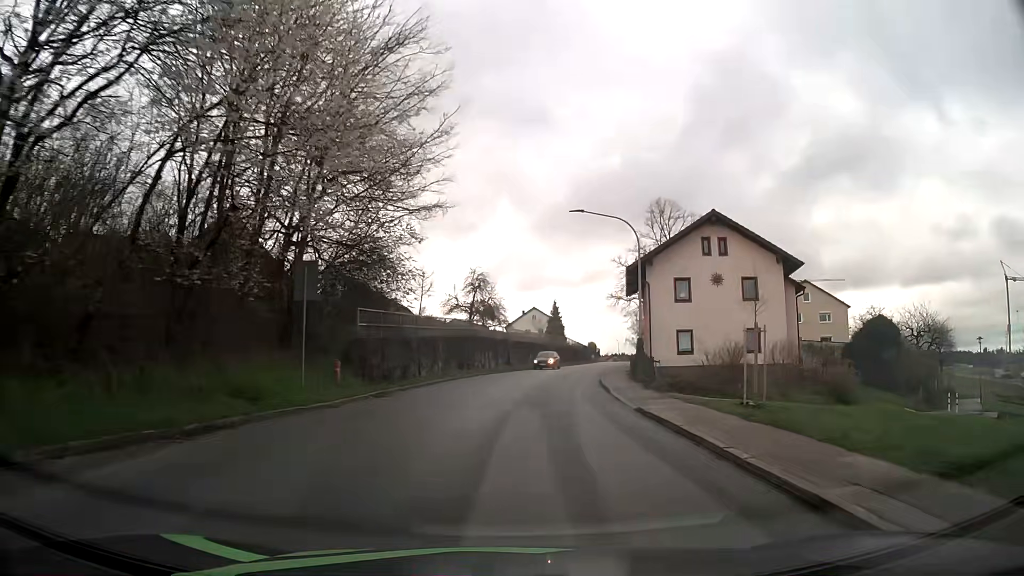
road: tertiary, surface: asphalt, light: Day
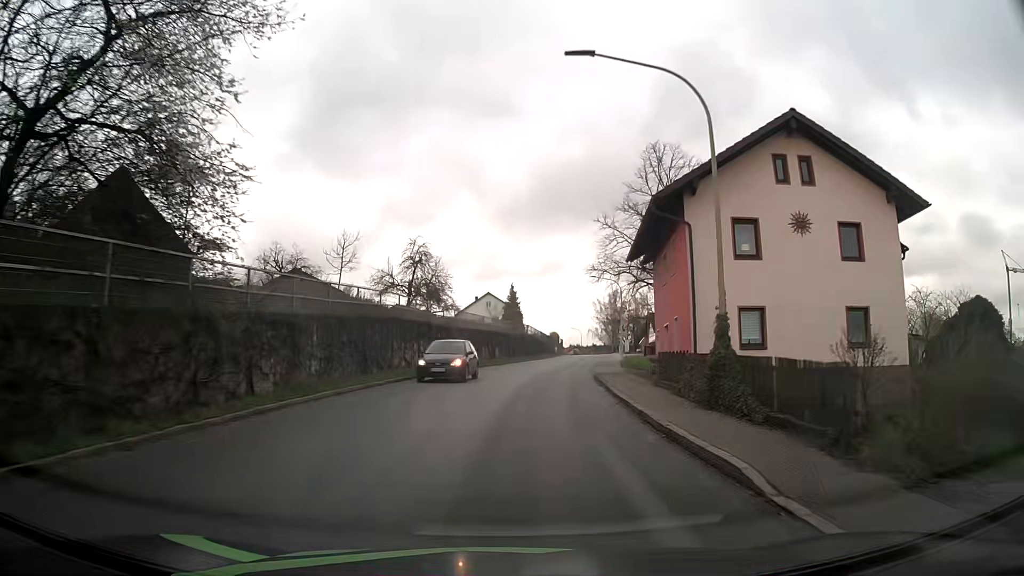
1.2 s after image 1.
(+0.6, +15.7) m; +4°
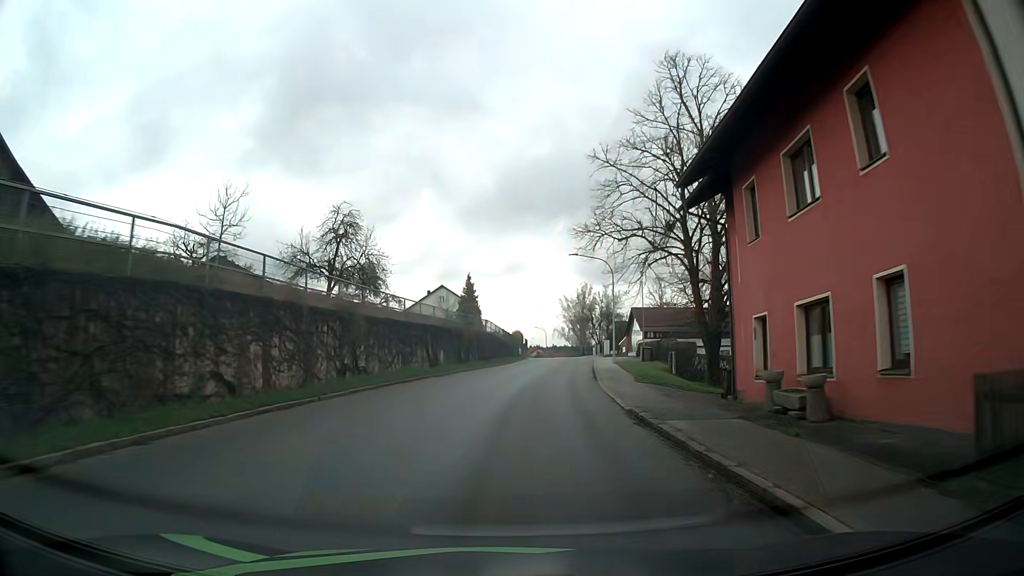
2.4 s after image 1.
(+0.5, +15.6) m; +4°
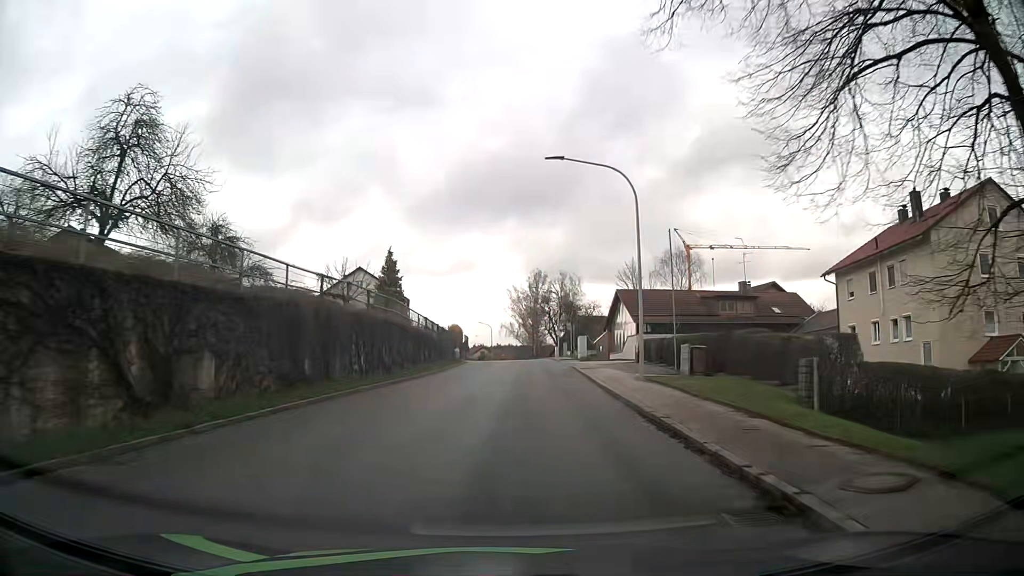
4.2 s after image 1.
(+0.8, +23.4) m; +4°
